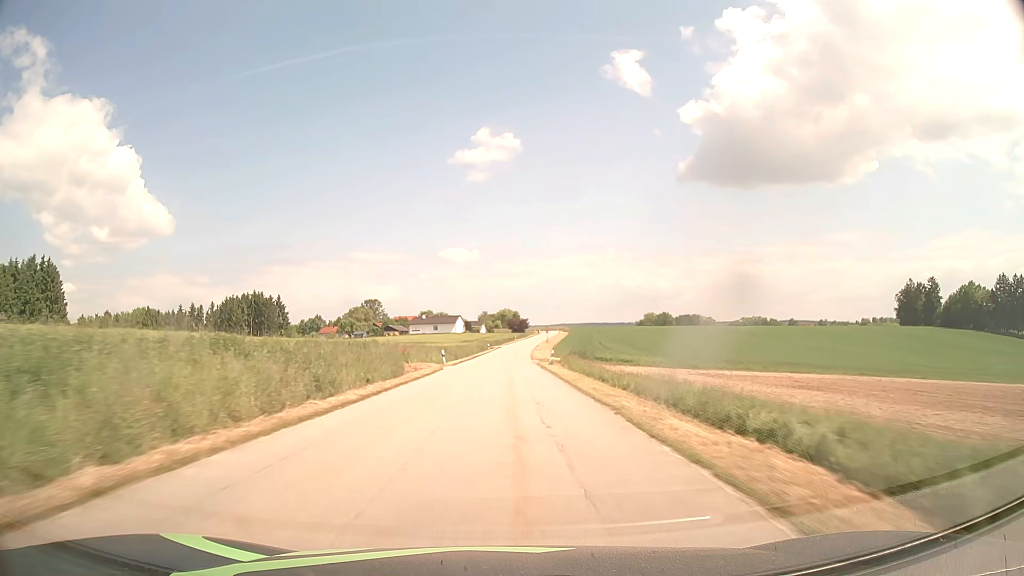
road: tertiary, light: Day
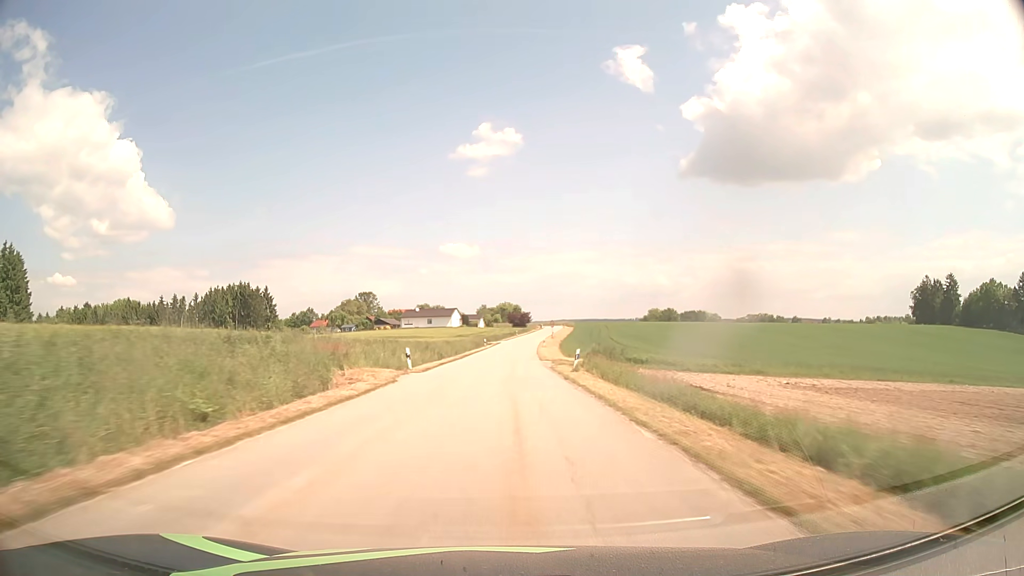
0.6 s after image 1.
(0.0, +15.4) m; 0°
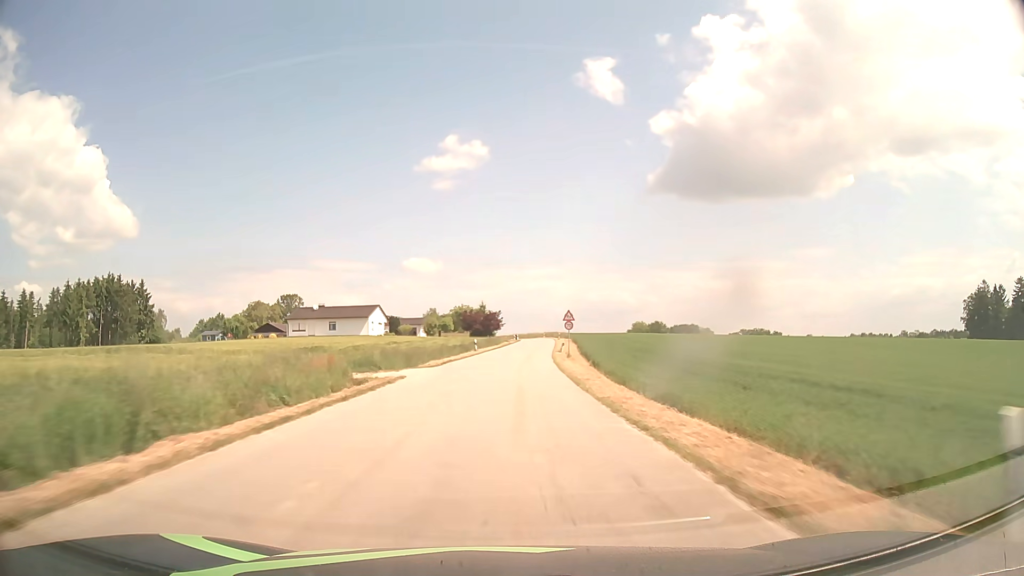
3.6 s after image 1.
(+1.5, +73.4) m; +3°
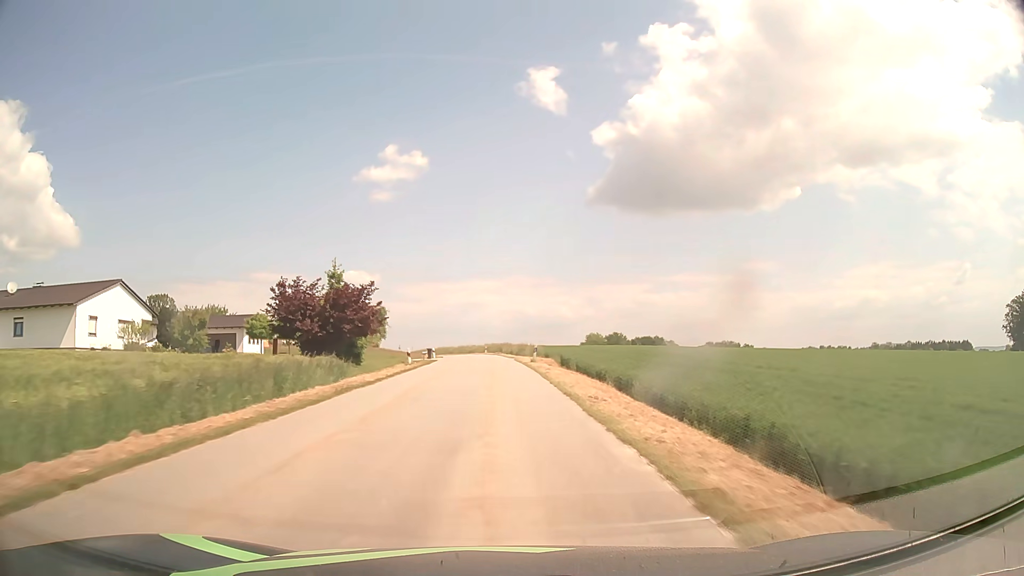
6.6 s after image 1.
(+3.2, +66.0) m; +5°
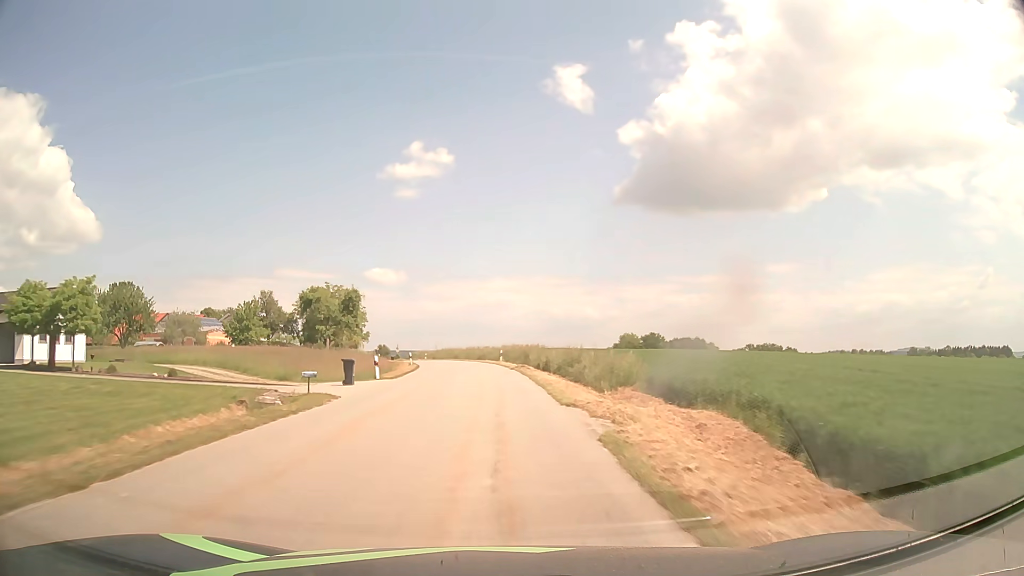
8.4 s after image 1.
(-0.2, +36.1) m; -2°
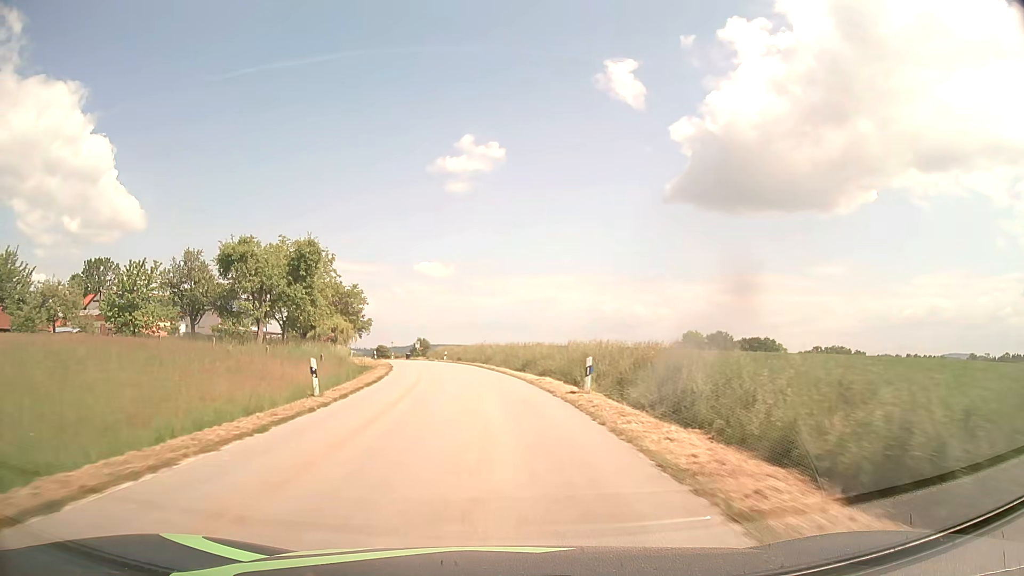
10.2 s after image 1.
(-1.1, +34.2) m; -4°
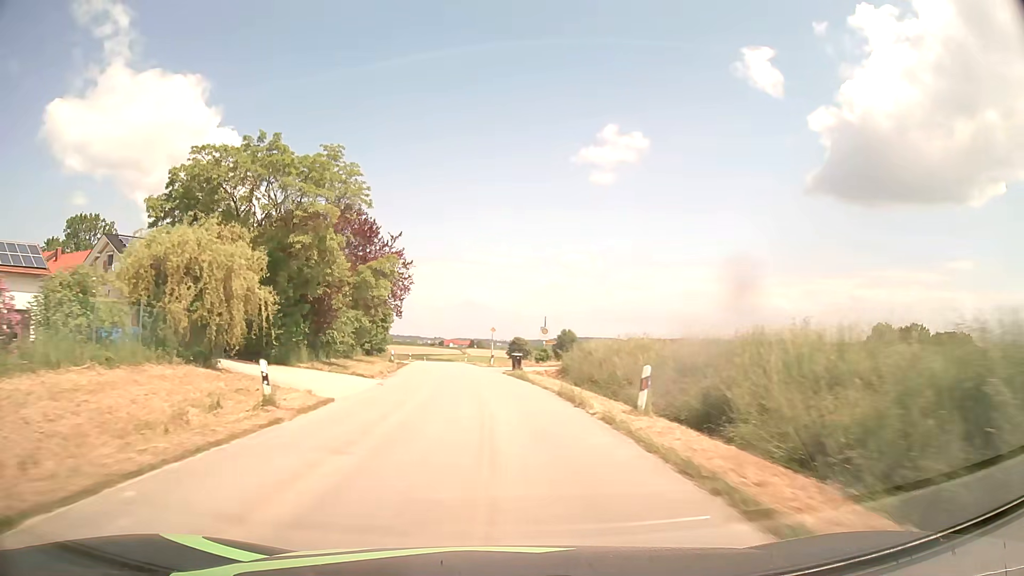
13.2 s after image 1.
(-5.5, +54.8) m; -12°
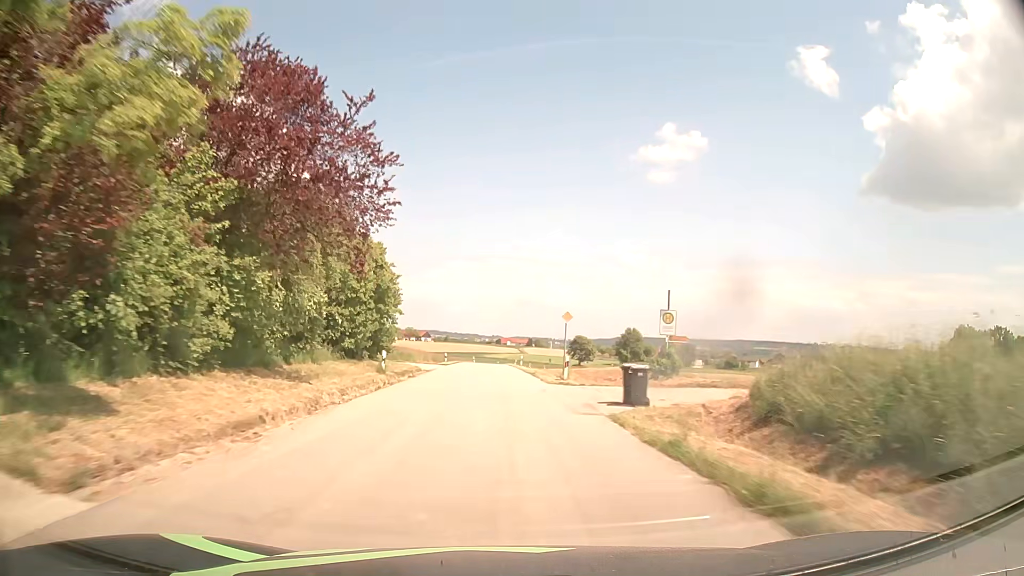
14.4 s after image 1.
(-1.0, +21.8) m; -5°
(0, +10) (0, +20) (-1, +30) (-1, +40) (-1, +50) (-1, +60) (-1, +70) (-2, +80) (-2, +90) (-2, +100) m
